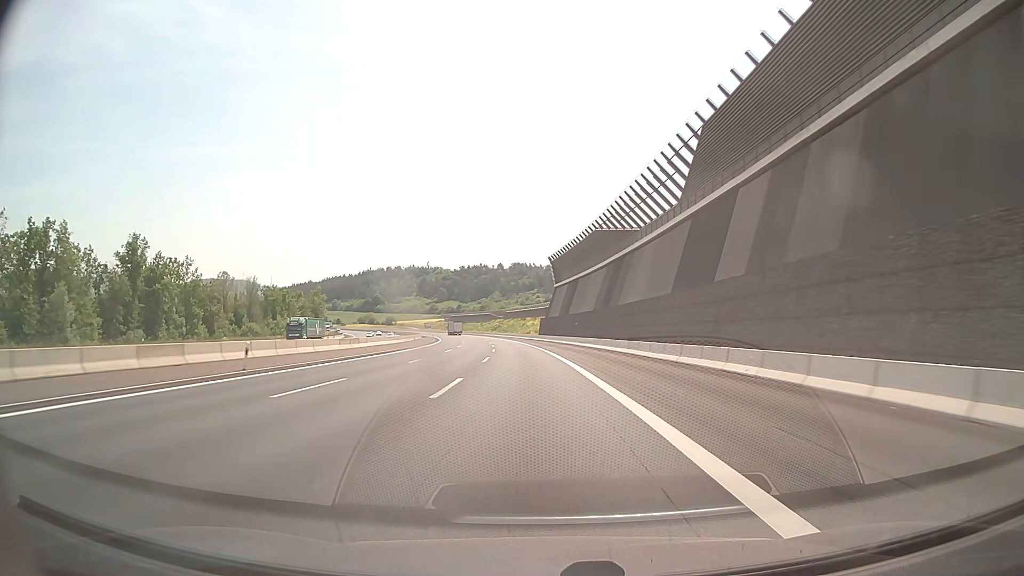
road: motorway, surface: asphalt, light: Day
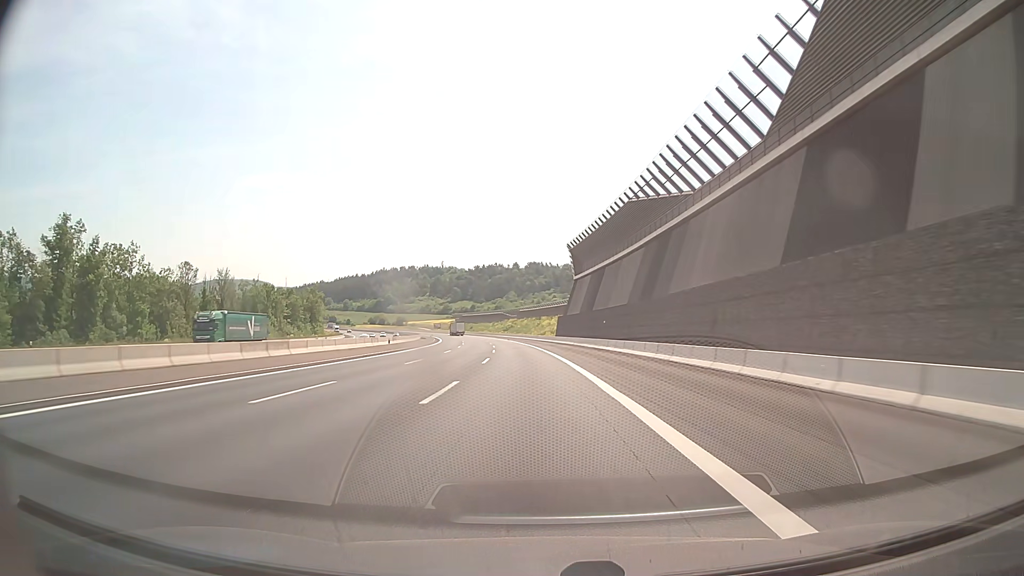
(-0.2, +19.2) m; -1°
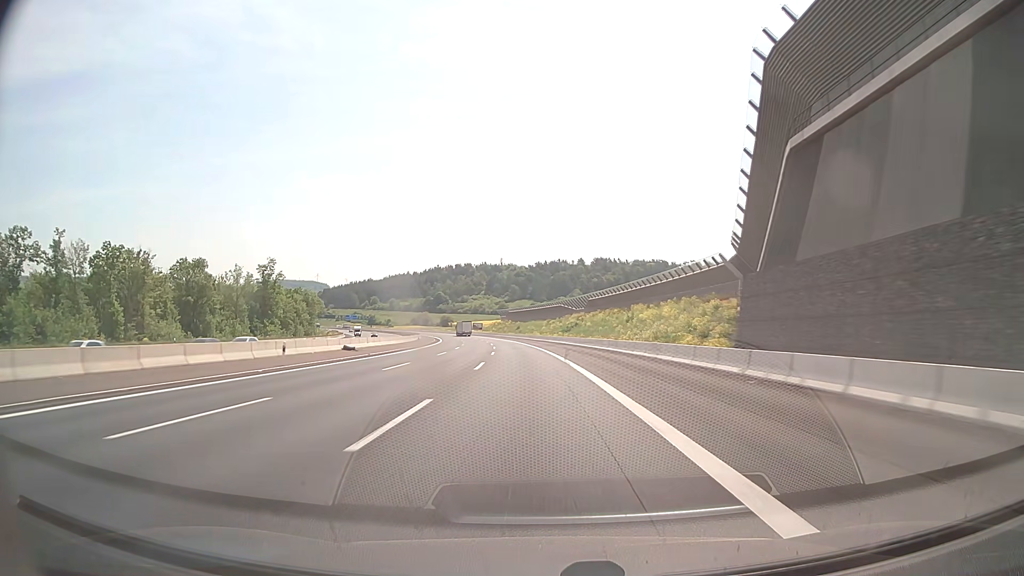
(-3.8, +77.1) m; -6°
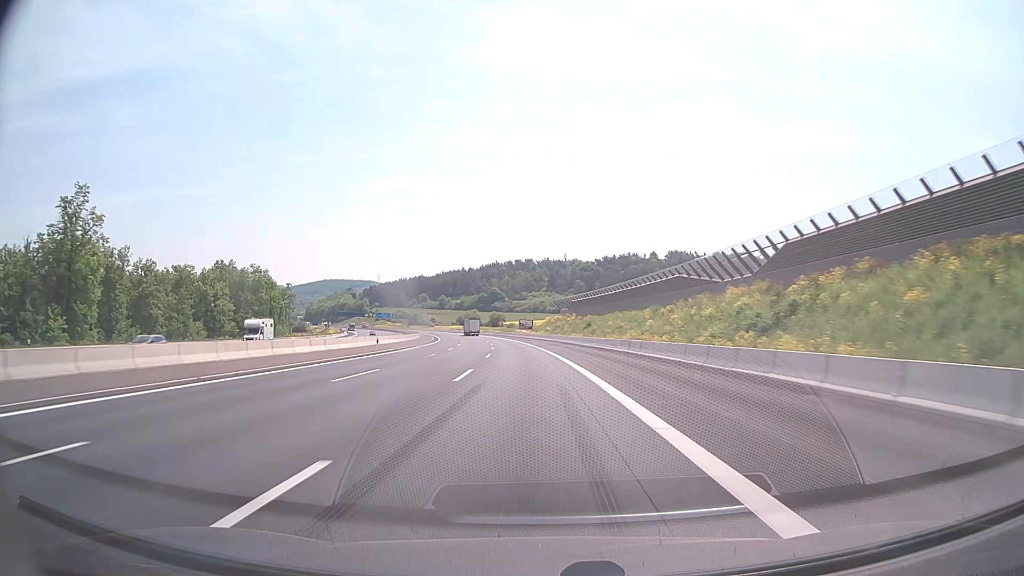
(-3.6, +78.7) m; -5°
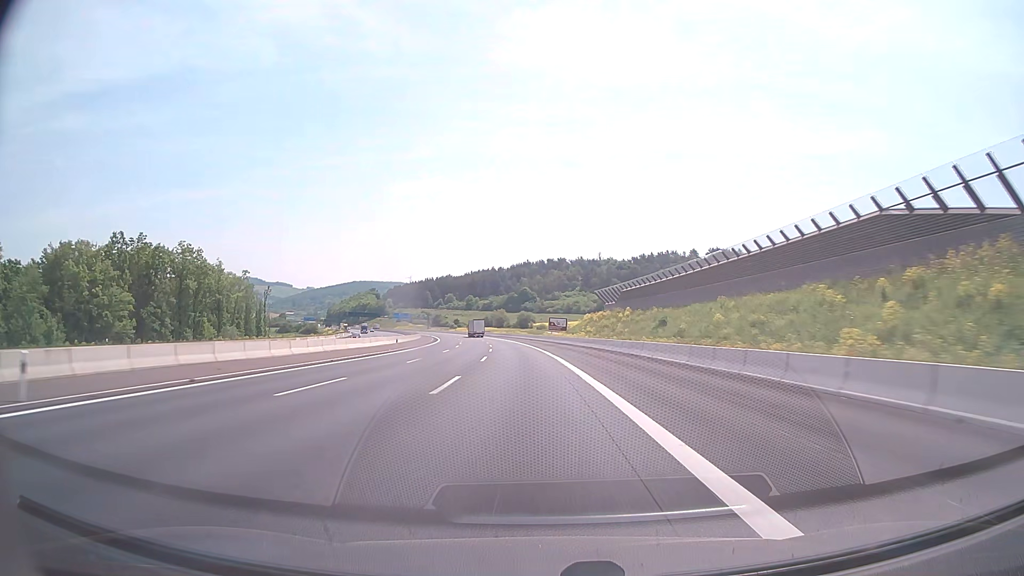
(-0.9, +39.5) m; -3°
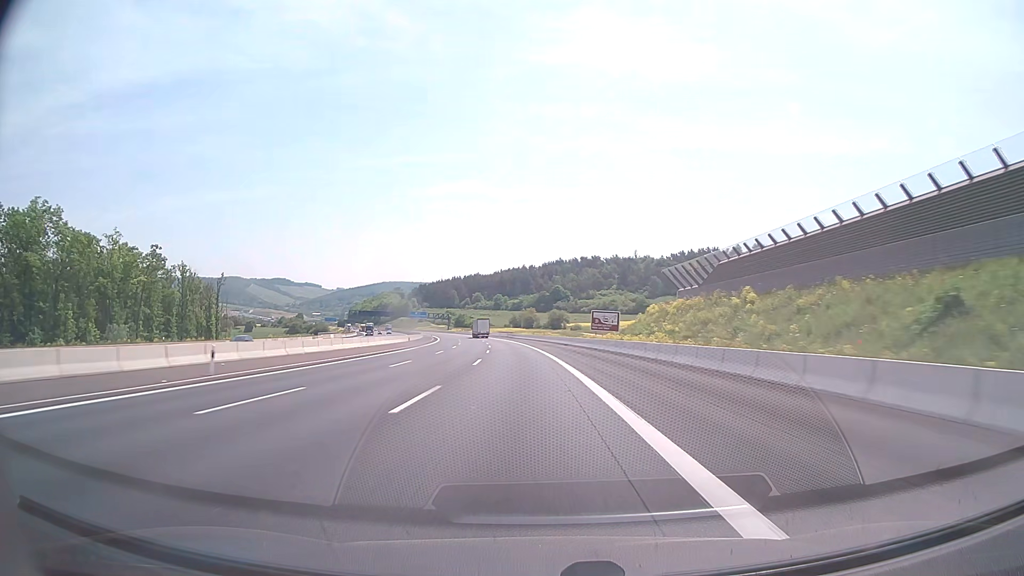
(-0.9, +39.8) m; -3°
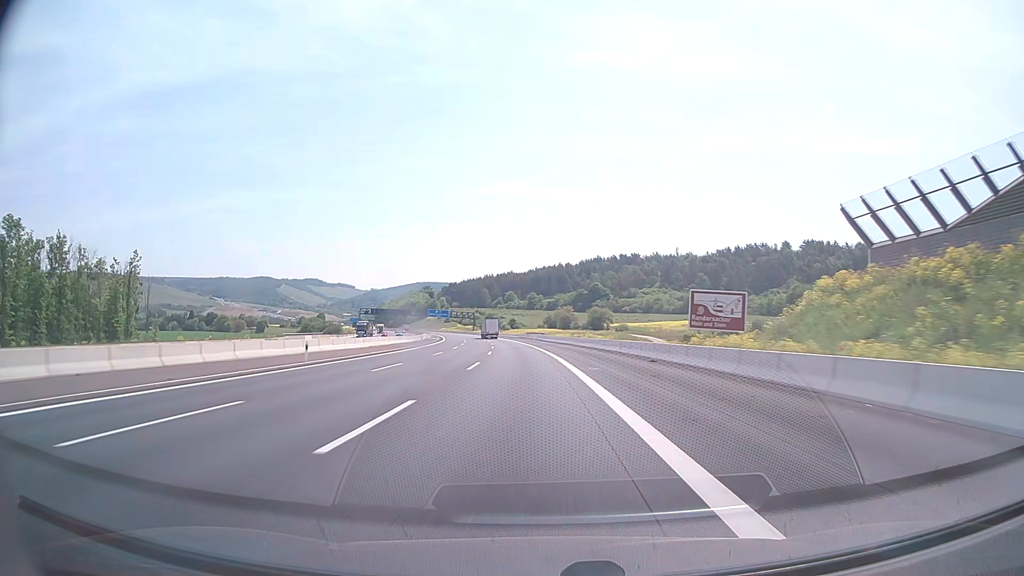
(-1.0, +39.9) m; -3°
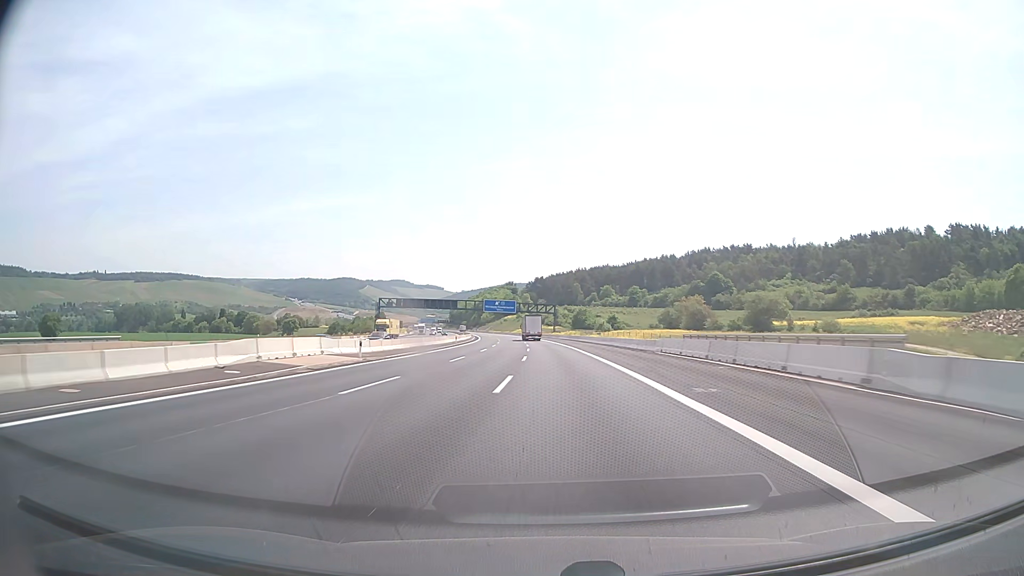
(-6.7, +99.3) m; -8°
(0, +10) (0, +20) (-1, +30) (-1, +40) (-1, +50) (-2, +60) (-2, +70) (-3, +80) (-4, +90) (-4, +100) m
